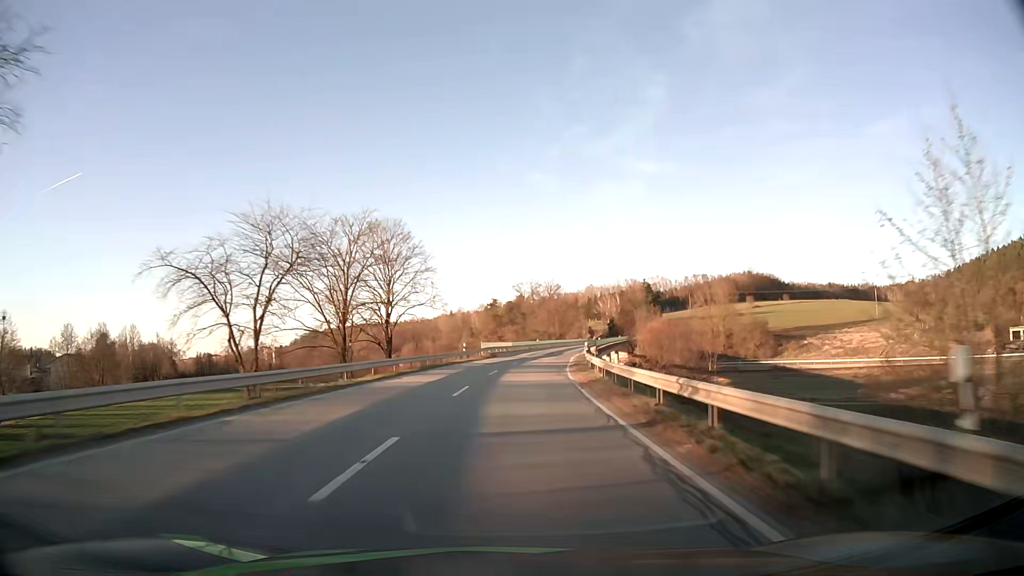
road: secondary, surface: asphalt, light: Day
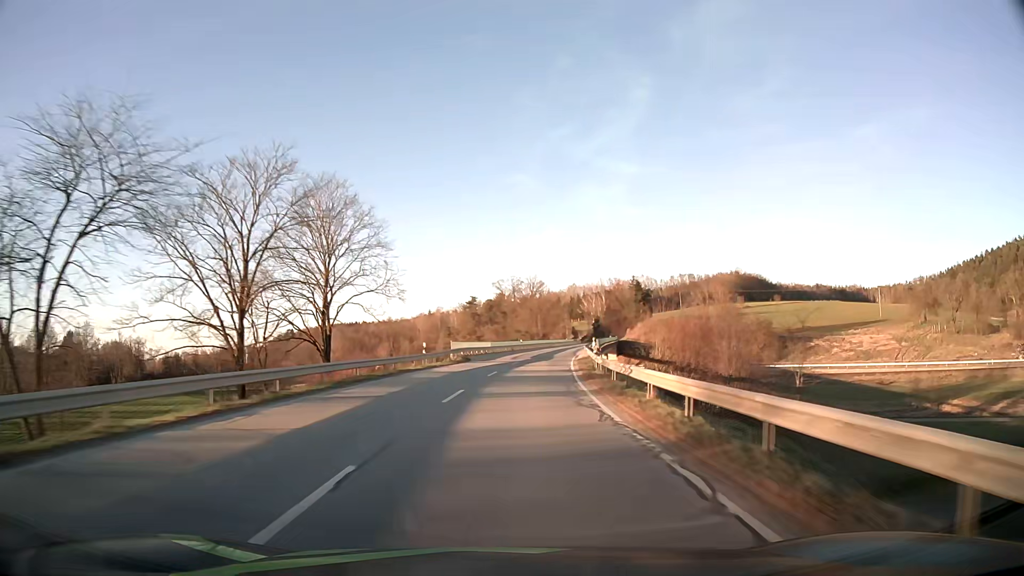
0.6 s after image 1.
(+0.2, +14.5) m; +2°
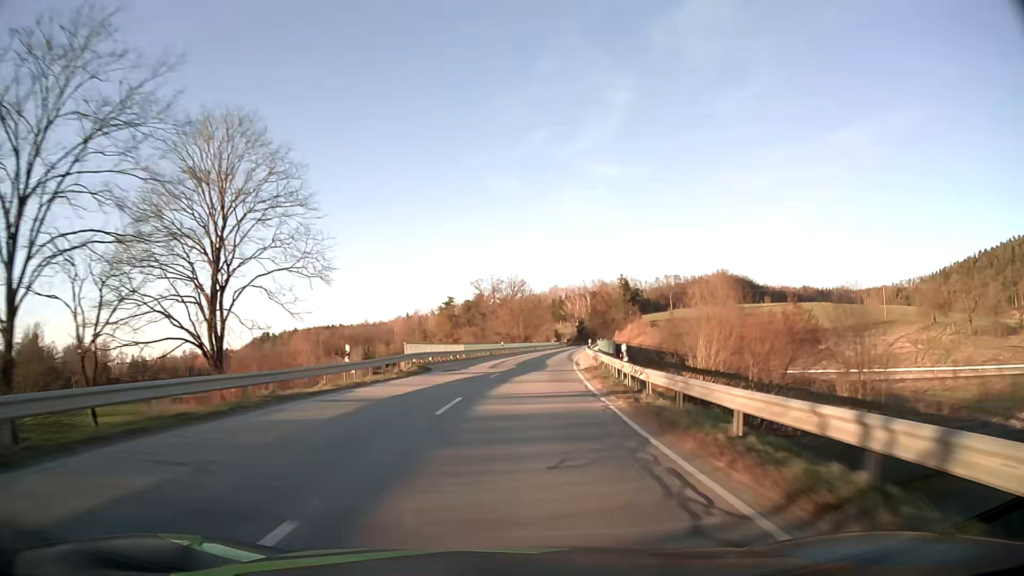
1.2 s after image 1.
(+0.2, +14.5) m; +2°
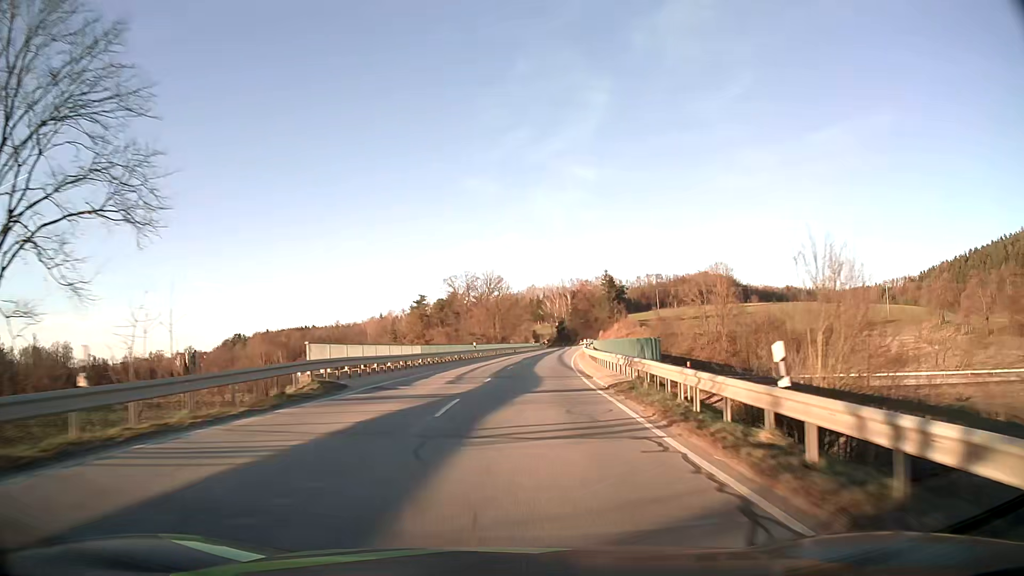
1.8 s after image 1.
(+0.2, +14.4) m; +2°
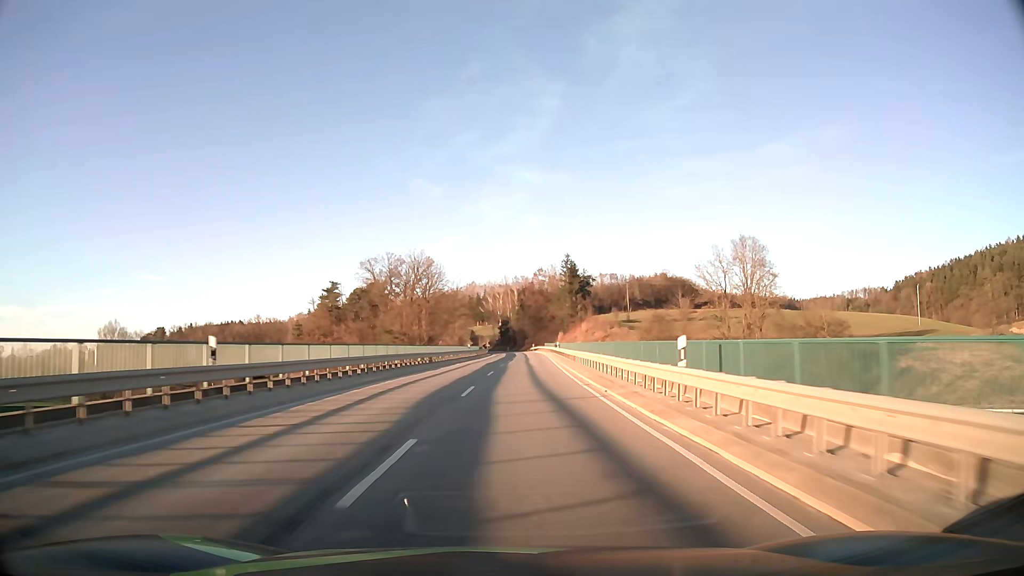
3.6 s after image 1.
(+2.1, +42.7) m; +5°
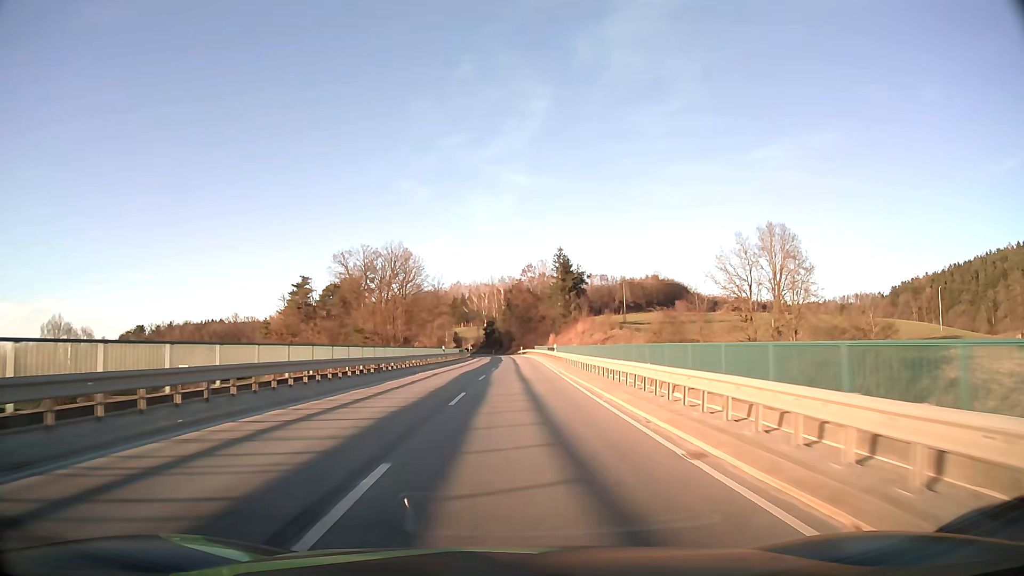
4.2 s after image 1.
(+0.2, +14.1) m; +1°
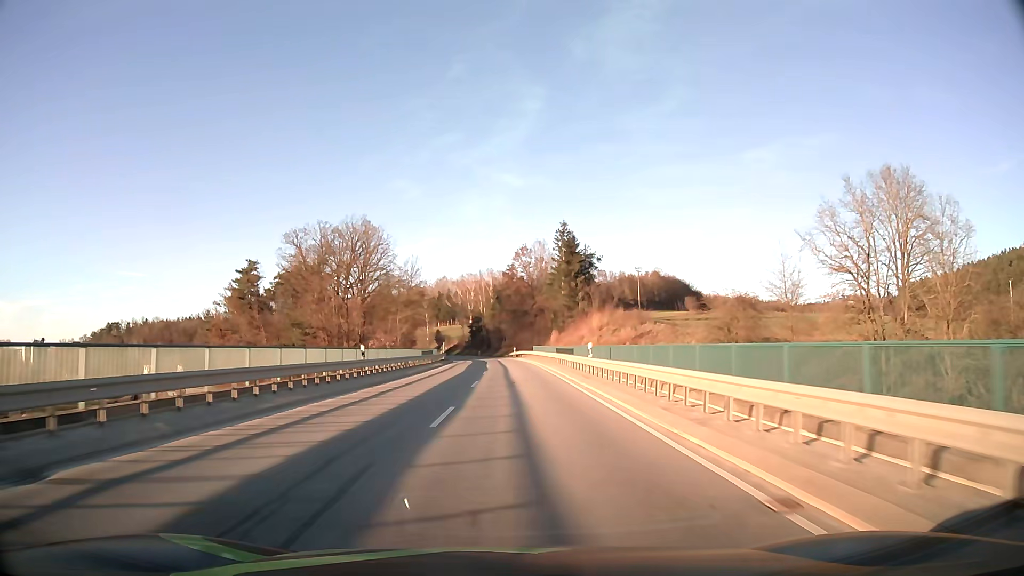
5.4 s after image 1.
(+0.3, +28.0) m; +1°
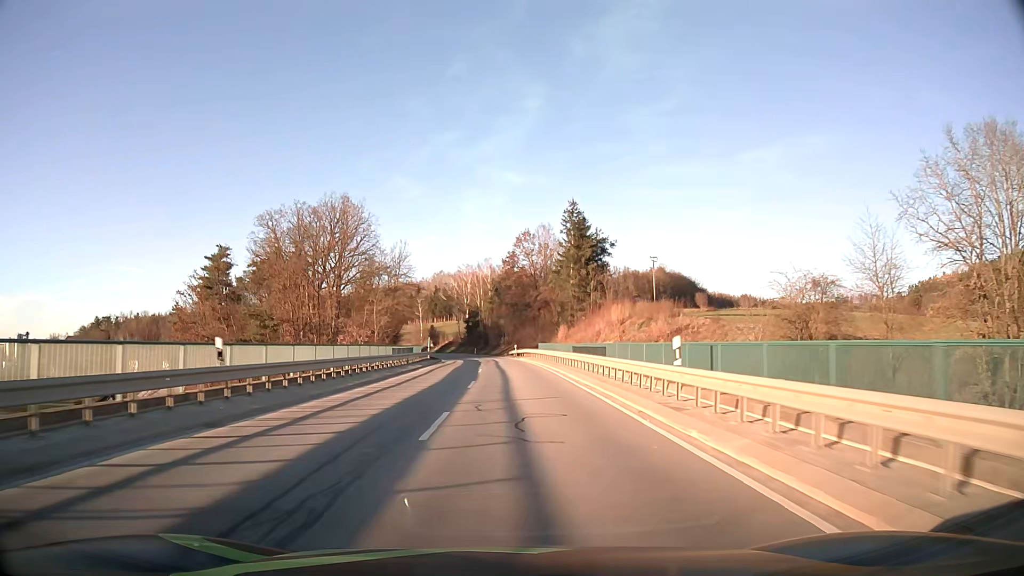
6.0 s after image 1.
(0.0, +13.9) m; 0°
(0, +10) (0, +20) (0, +30) (0, +40) (0, +50) (-1, +60) (-1, +70) (-2, +80) (-3, +90) (-5, +100) m
